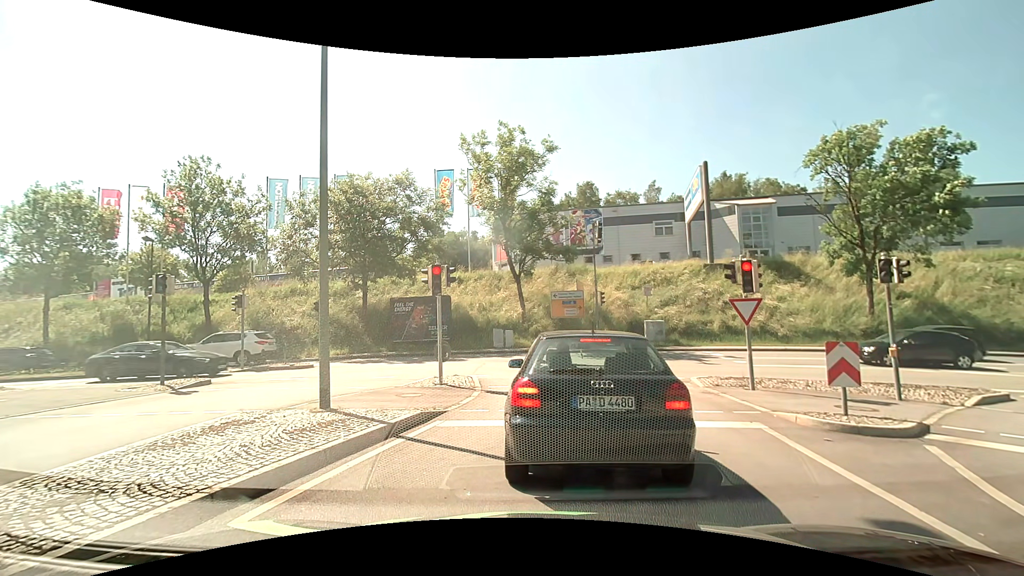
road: primary_link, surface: asphalt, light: Day
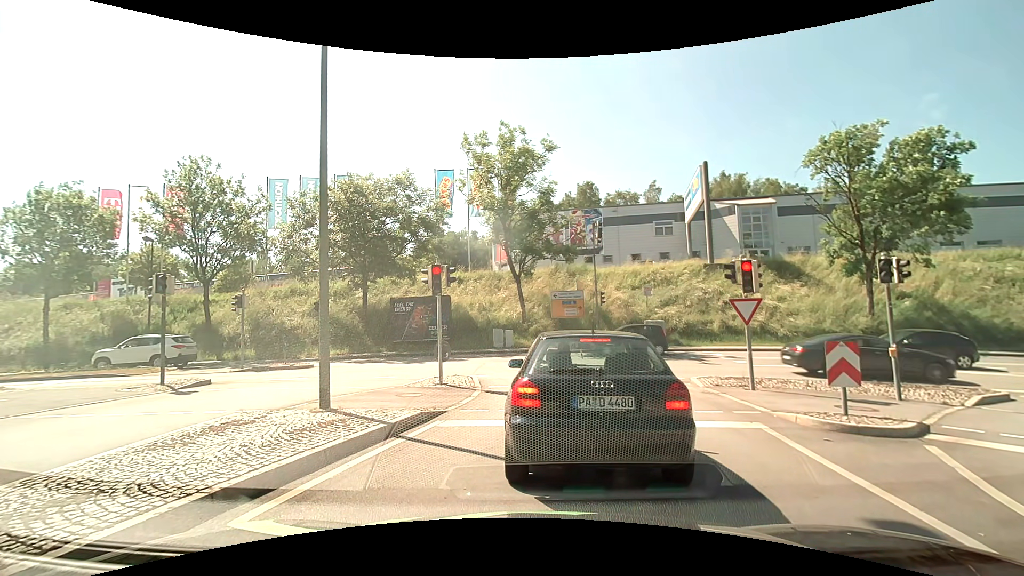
(0.0, 0.0) m; 0°
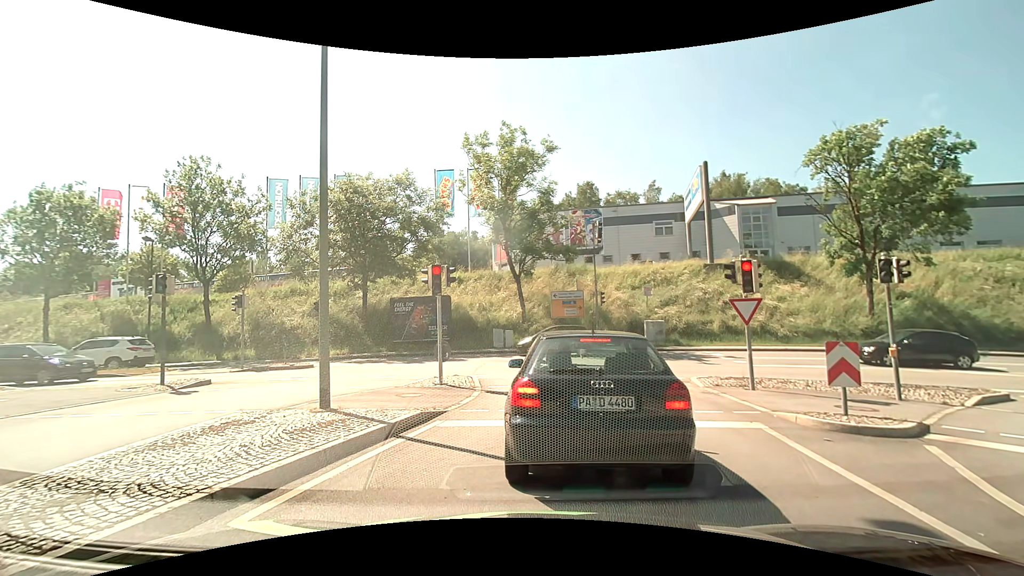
(0.0, 0.0) m; 0°
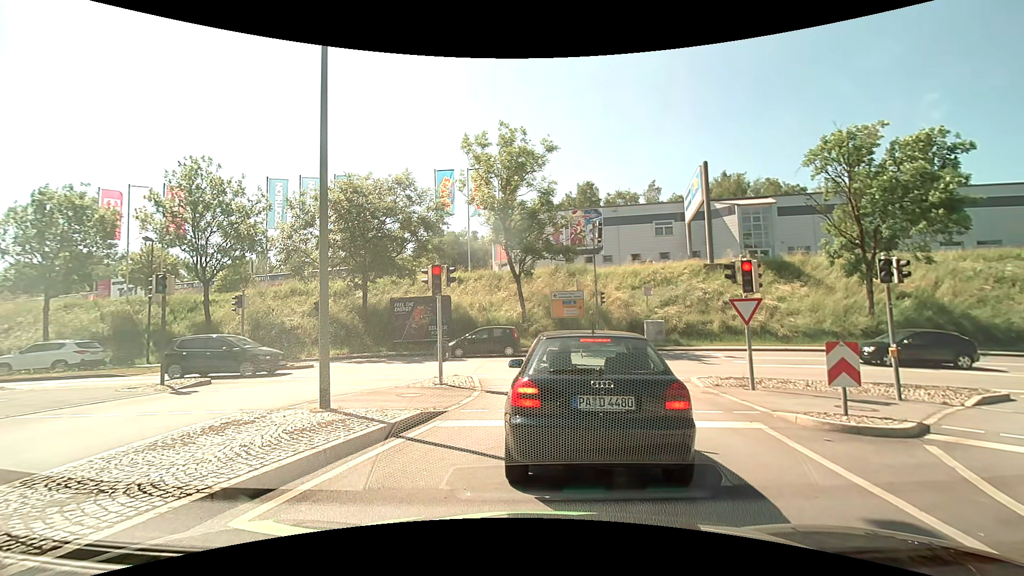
(0.0, 0.0) m; 0°
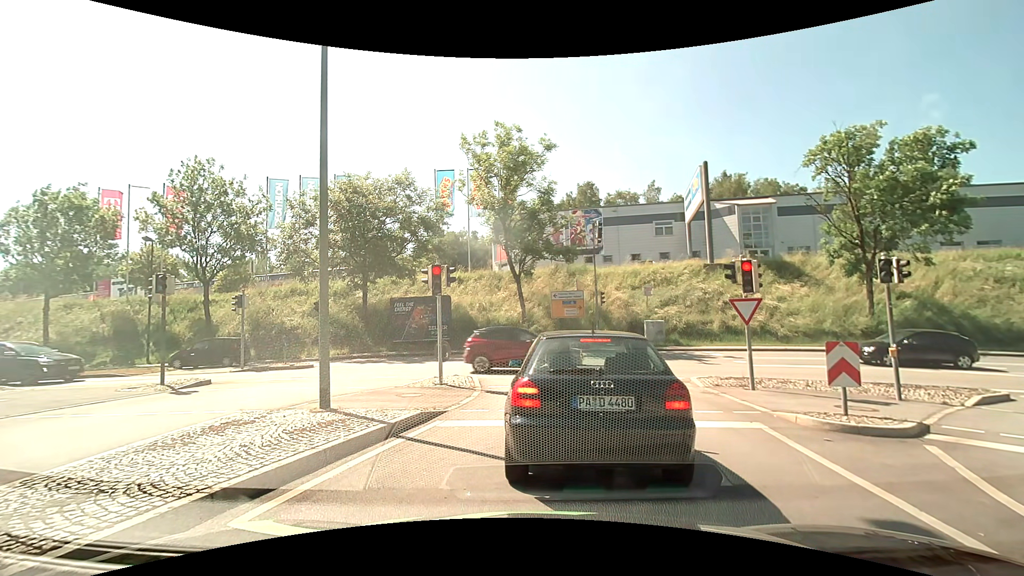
(0.0, 0.0) m; 0°
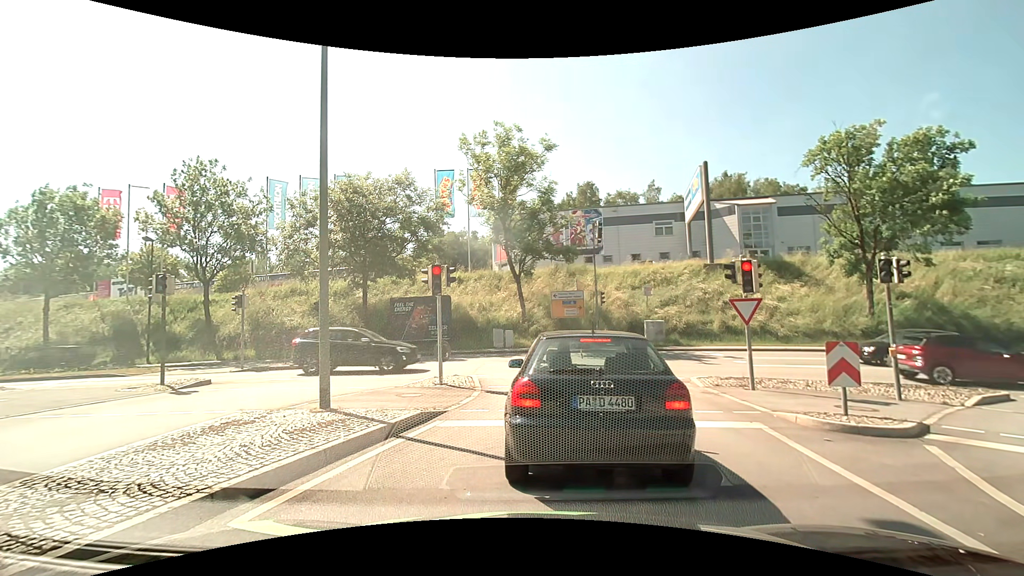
(0.0, 0.0) m; 0°
(0, +10) (-1, +20) (-8, +26) (-18, +28) (-28, +27) (-38, +27) (-48, +26) (-58, +25) (-68, +24) (-78, +24) m
